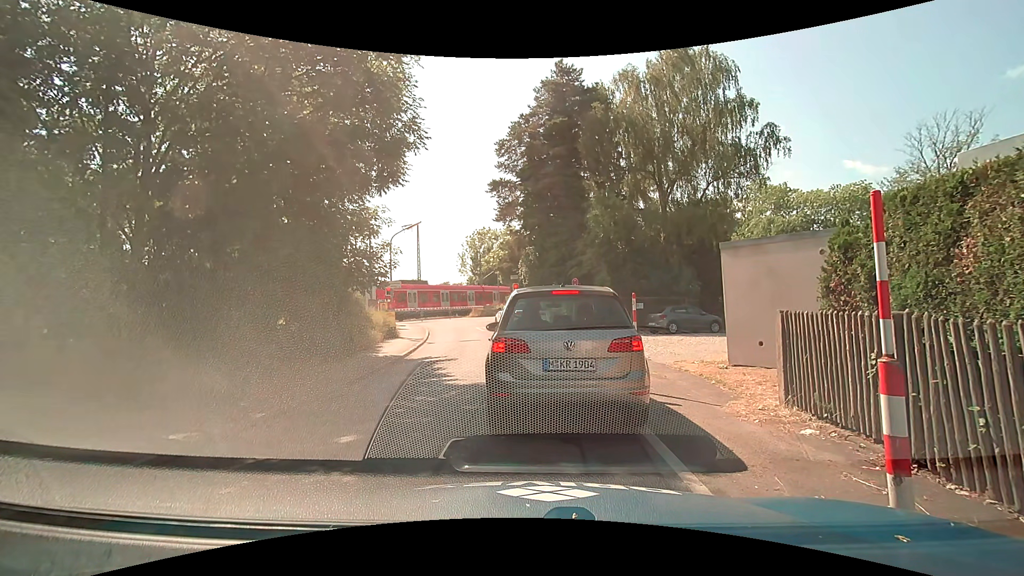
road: residential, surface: asphalt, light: Day
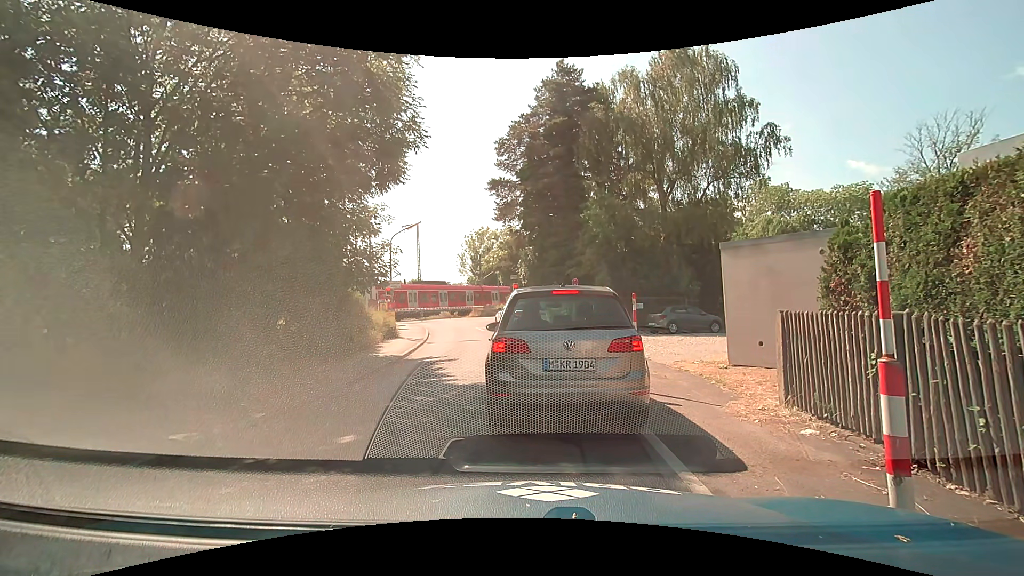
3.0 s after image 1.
(0.0, 0.0) m; 0°
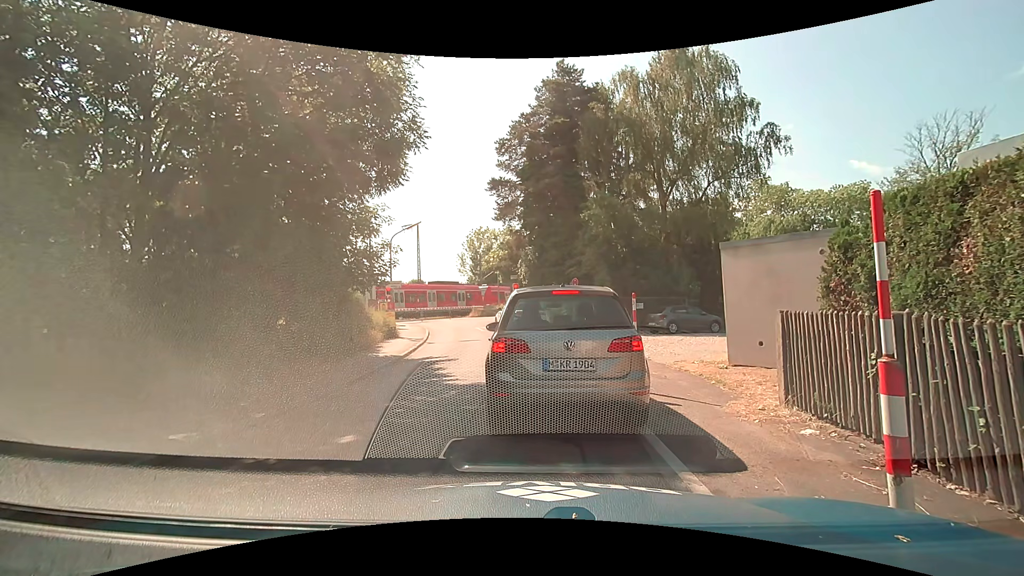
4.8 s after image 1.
(0.0, 0.0) m; 0°
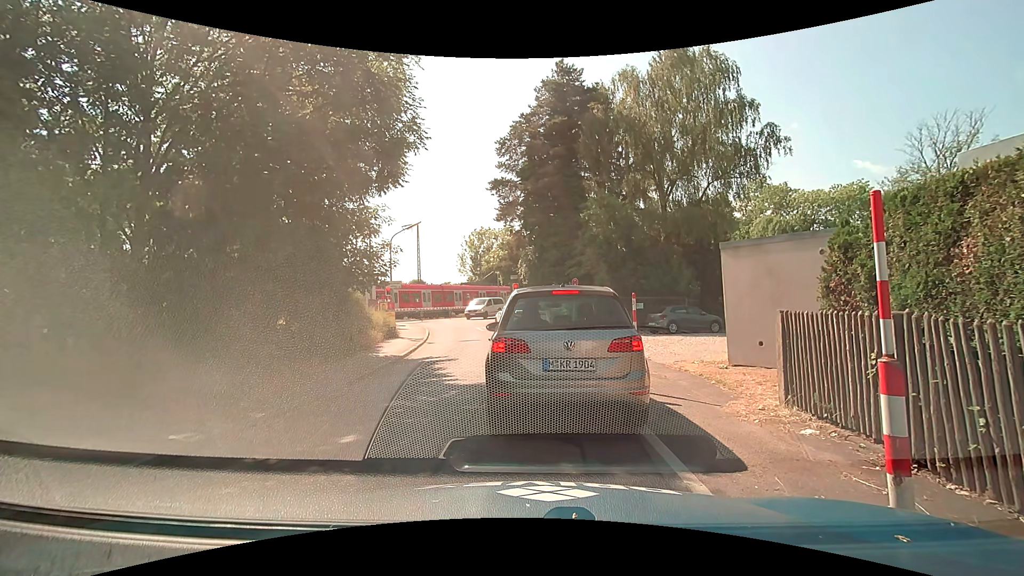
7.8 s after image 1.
(0.0, 0.0) m; 0°
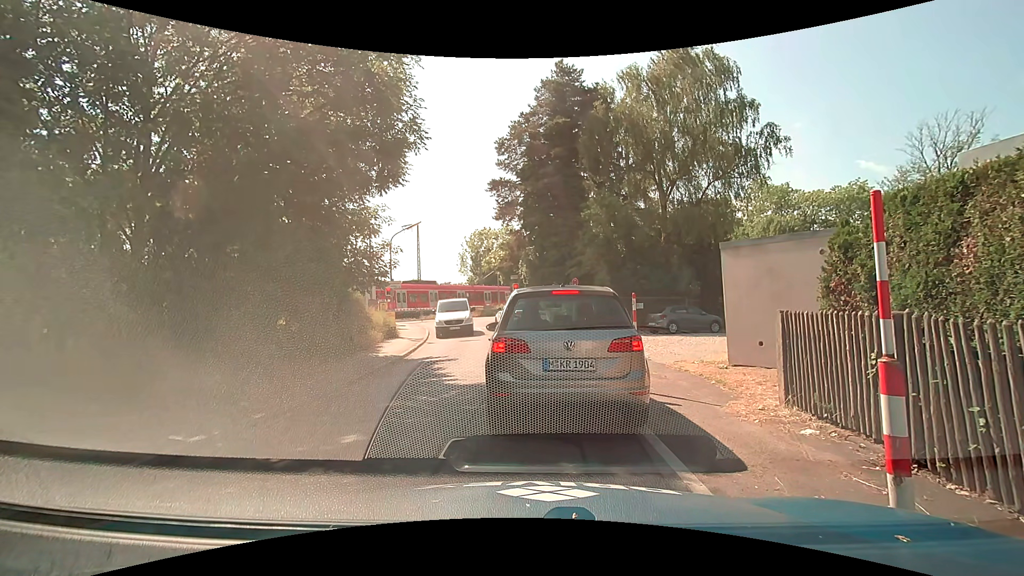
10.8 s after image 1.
(0.0, 0.0) m; 0°
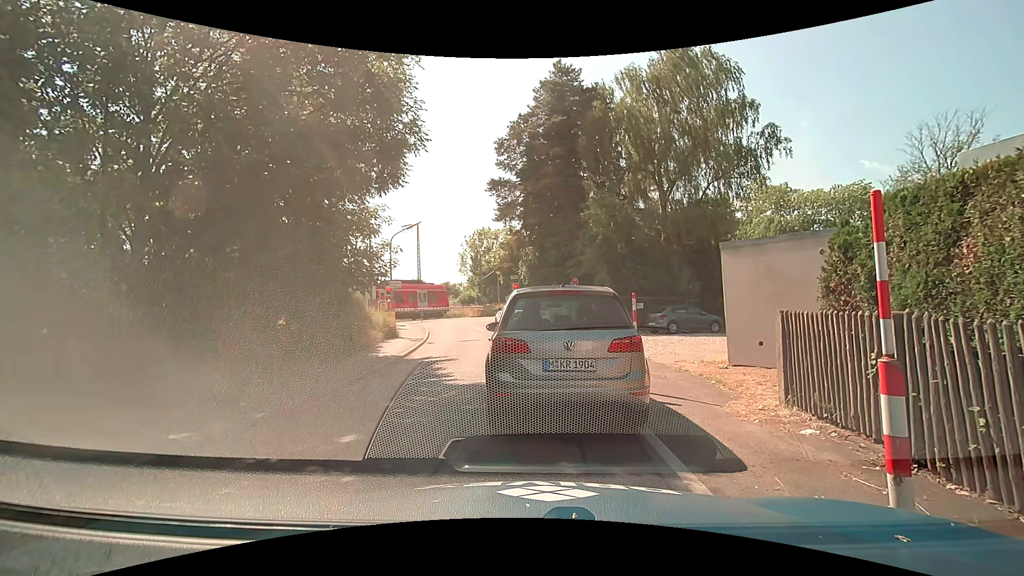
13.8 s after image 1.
(0.0, 0.0) m; 0°
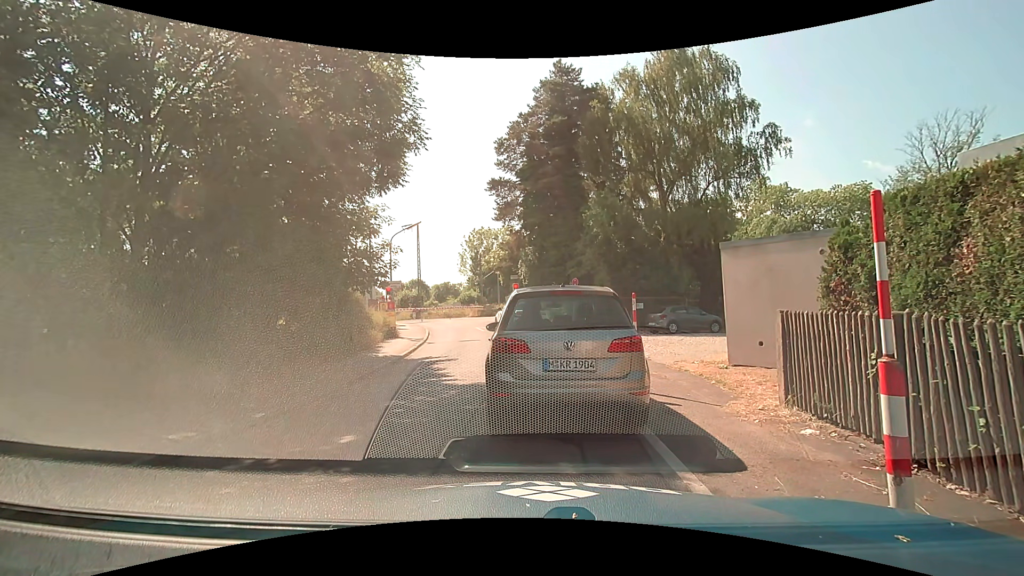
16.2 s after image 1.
(0.0, 0.0) m; 0°
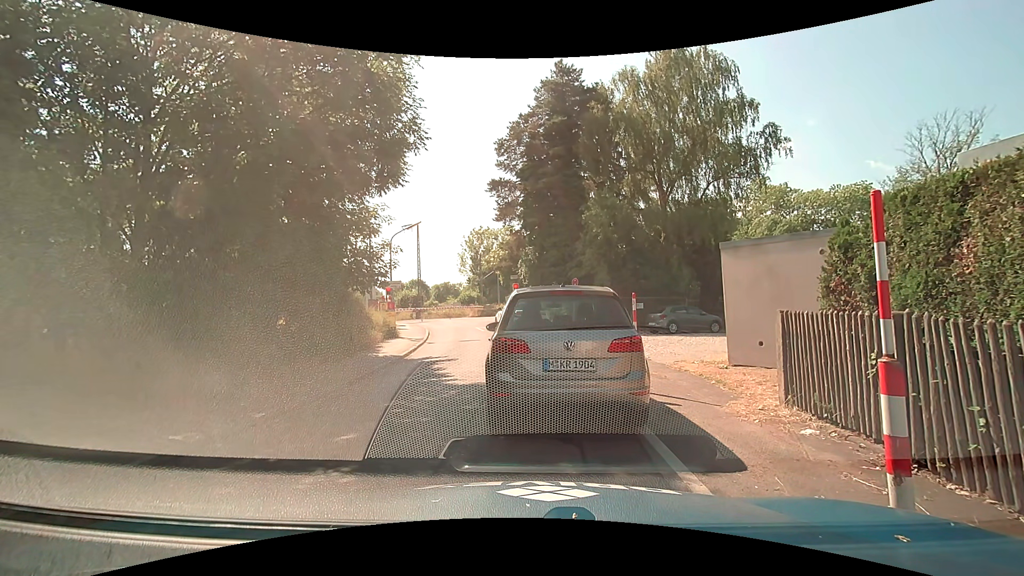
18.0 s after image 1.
(0.0, 0.0) m; 0°
